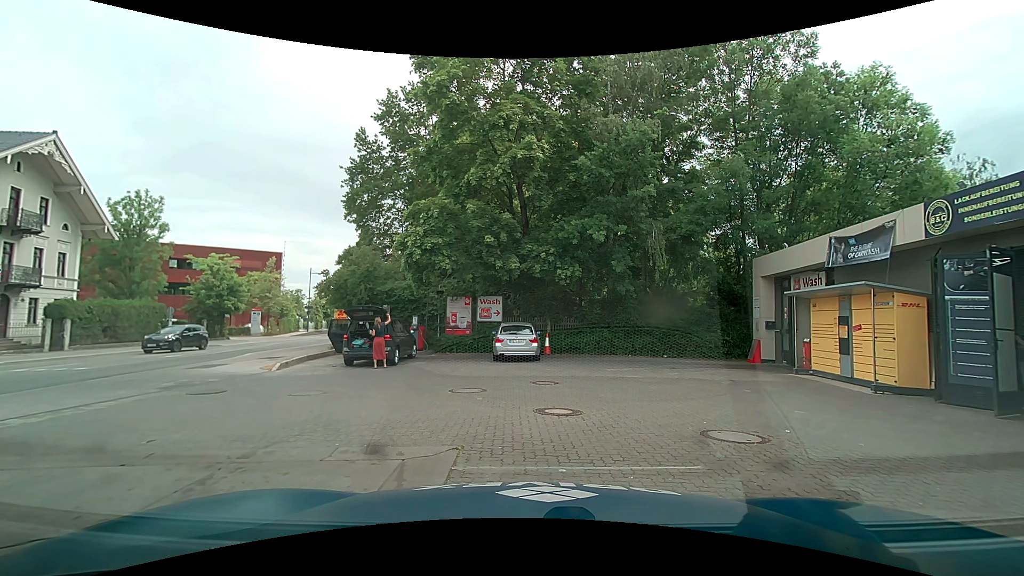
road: secondary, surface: asphalt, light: Day
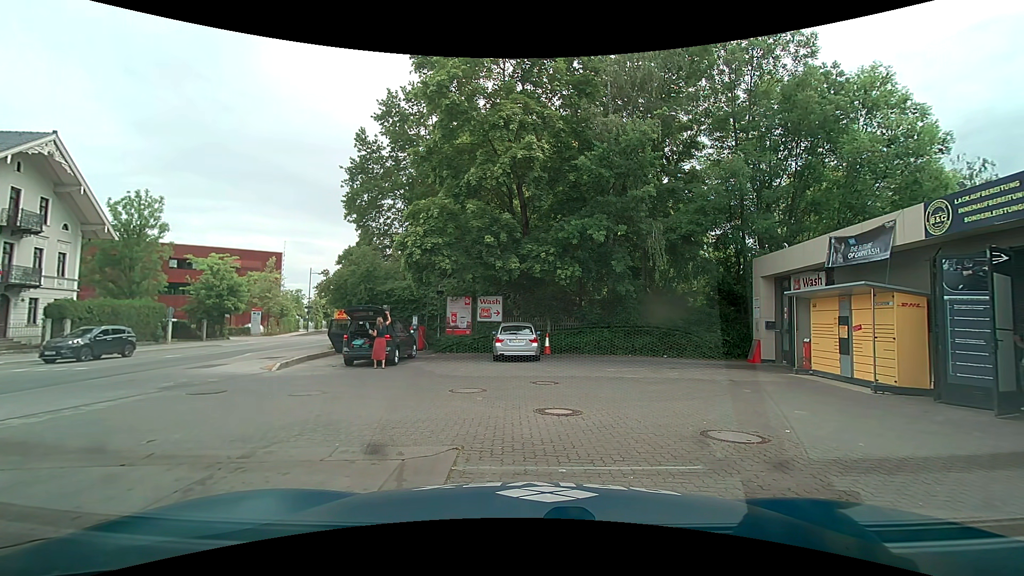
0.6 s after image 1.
(0.0, 0.0) m; 0°
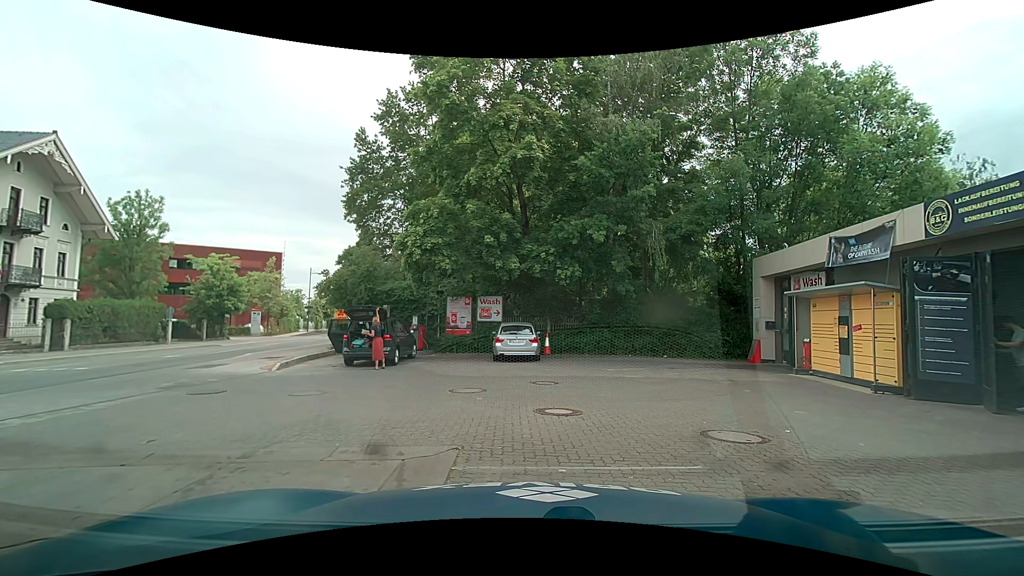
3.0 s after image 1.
(0.0, 0.0) m; 0°
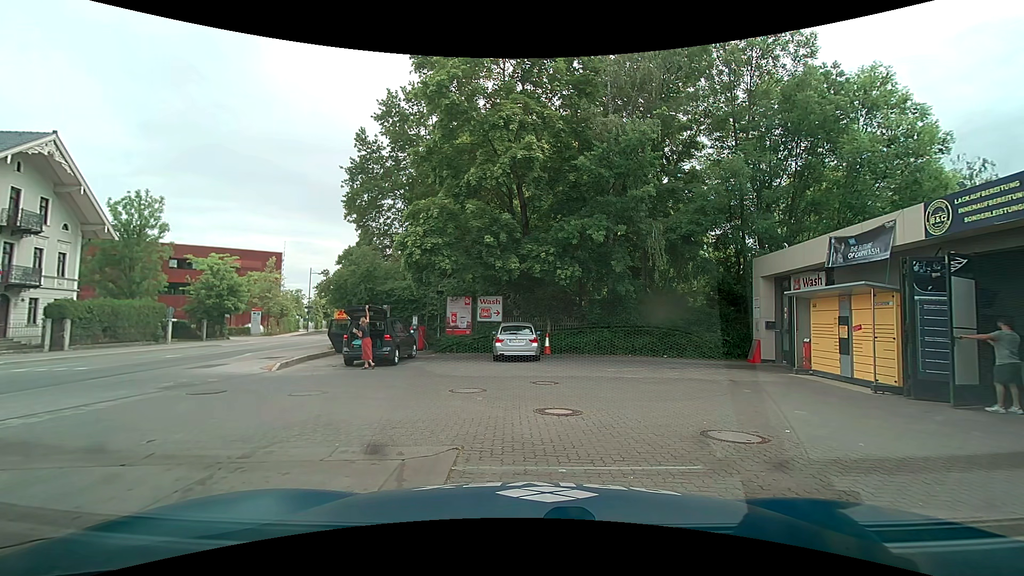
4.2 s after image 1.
(0.0, 0.0) m; 0°
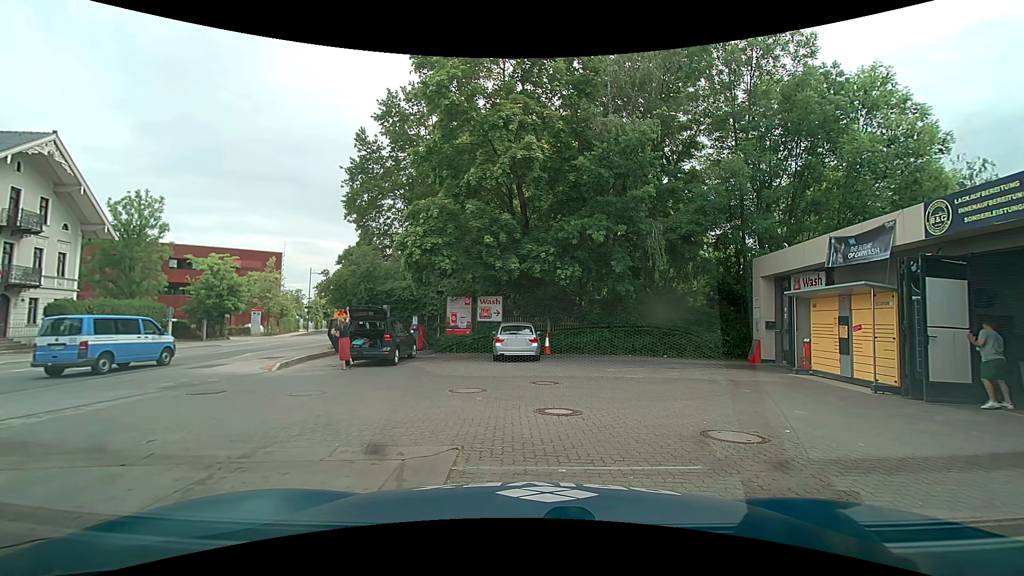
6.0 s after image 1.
(0.0, 0.0) m; 0°
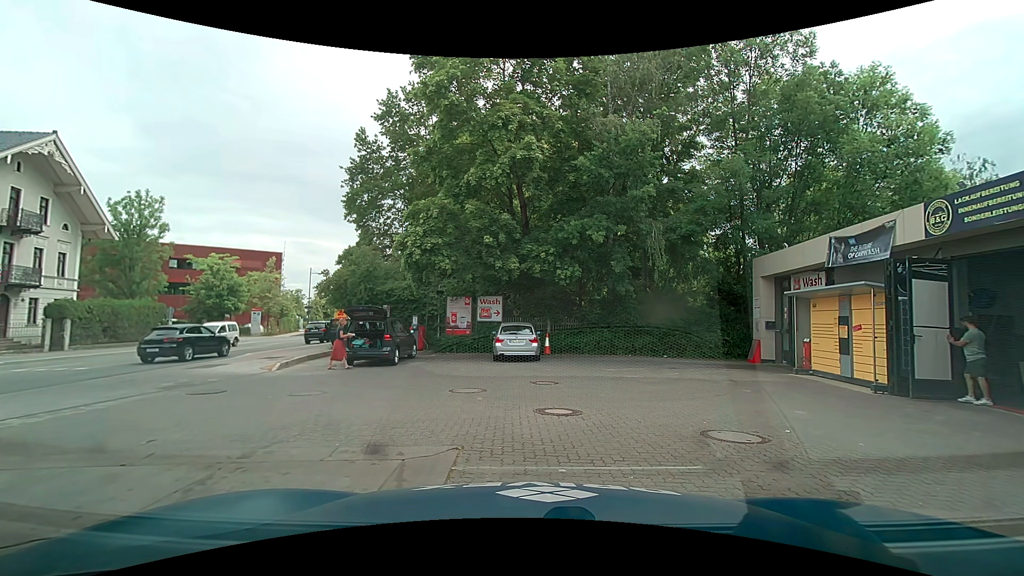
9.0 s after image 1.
(0.0, 0.0) m; 0°
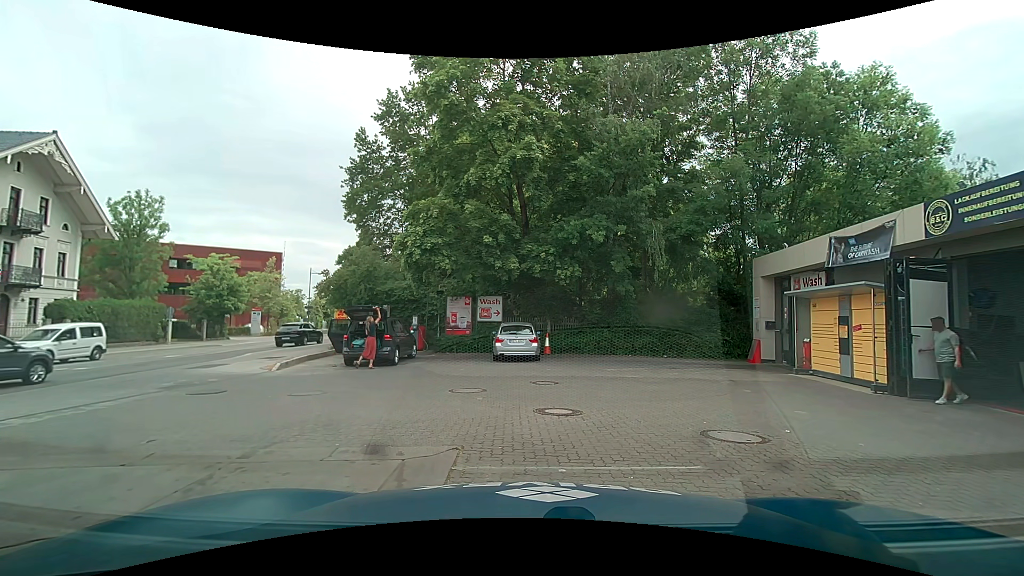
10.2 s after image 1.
(0.0, 0.0) m; 0°
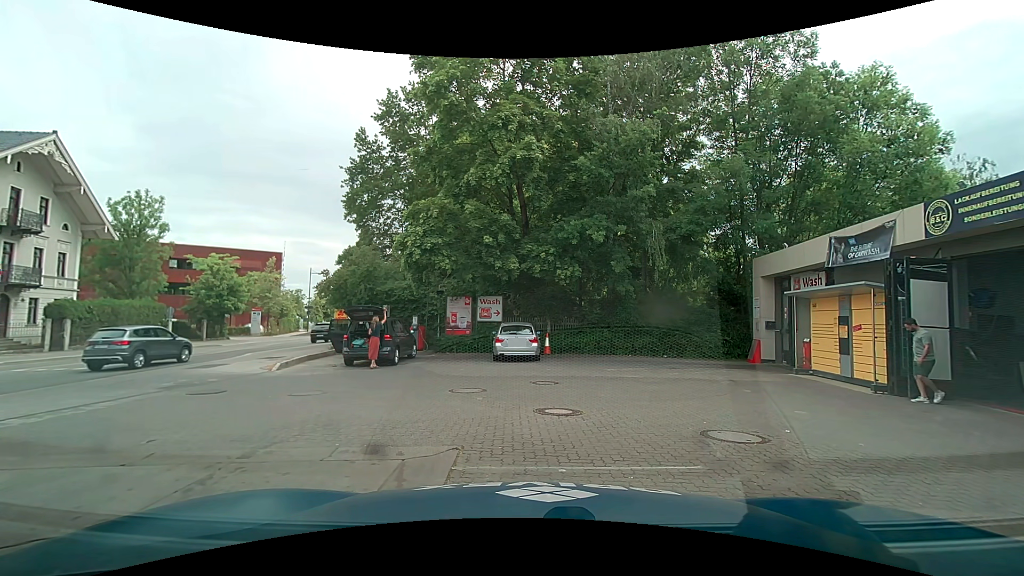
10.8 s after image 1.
(0.0, 0.0) m; 0°
